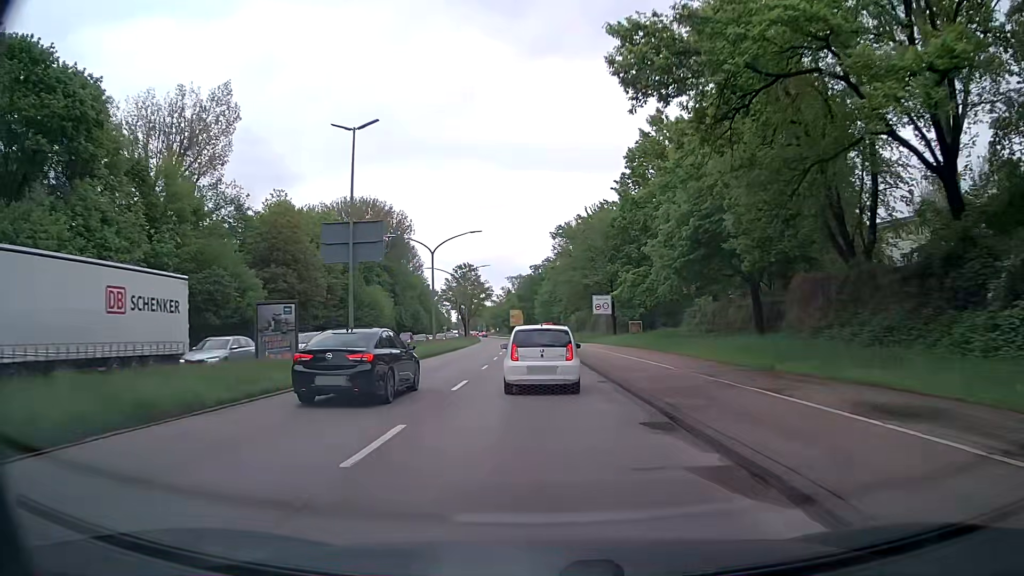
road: primary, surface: asphalt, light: Day
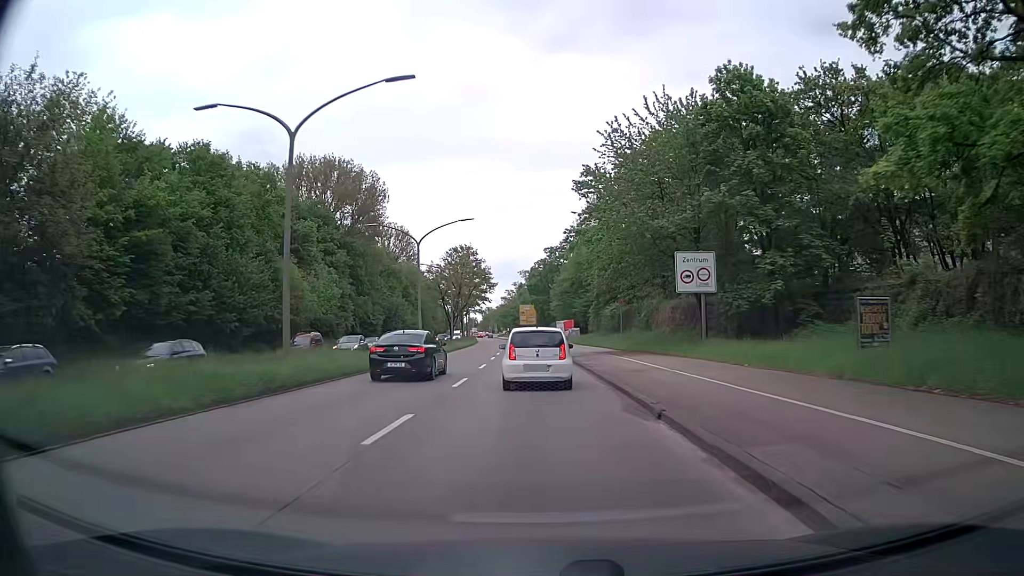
(-0.5, +34.8) m; -2°
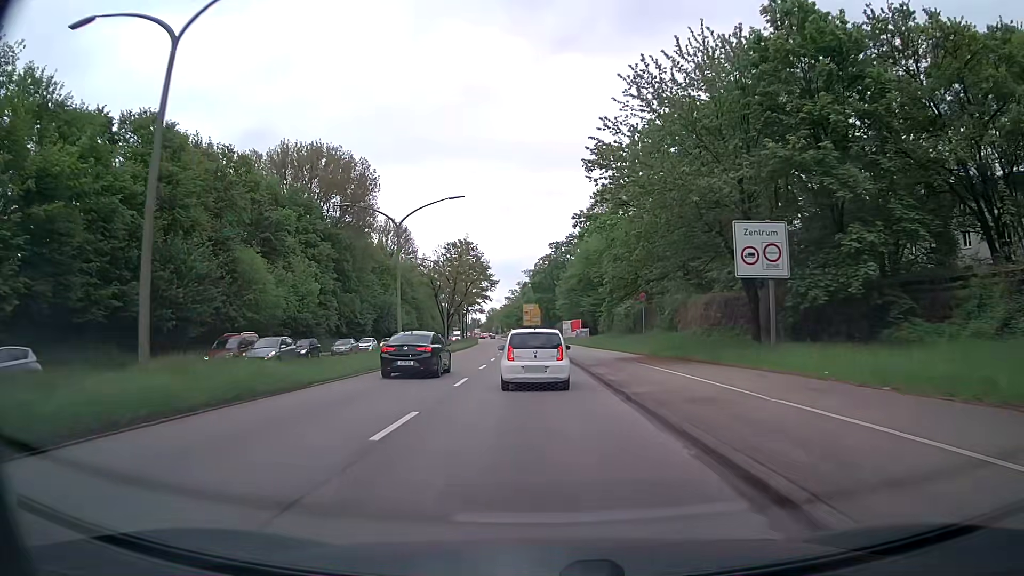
(0.0, +8.6) m; -1°
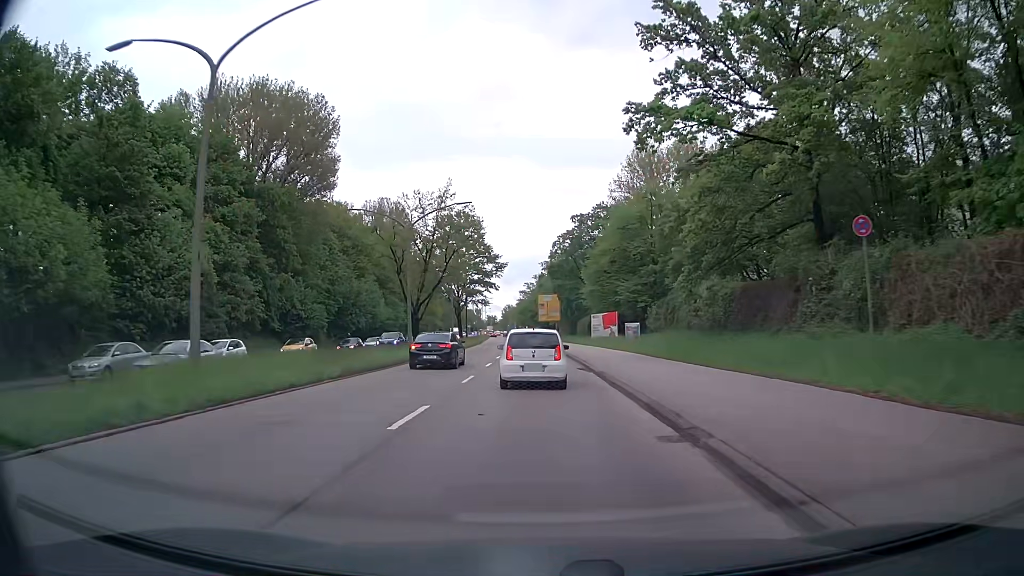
(0.0, +26.5) m; -1°
(0, +10) (0, +20) (0, +30) (-1, +40) (-1, +50) (-1, +60) (-2, +70) (-2, +80) (-2, +90) (-3, +100) m
